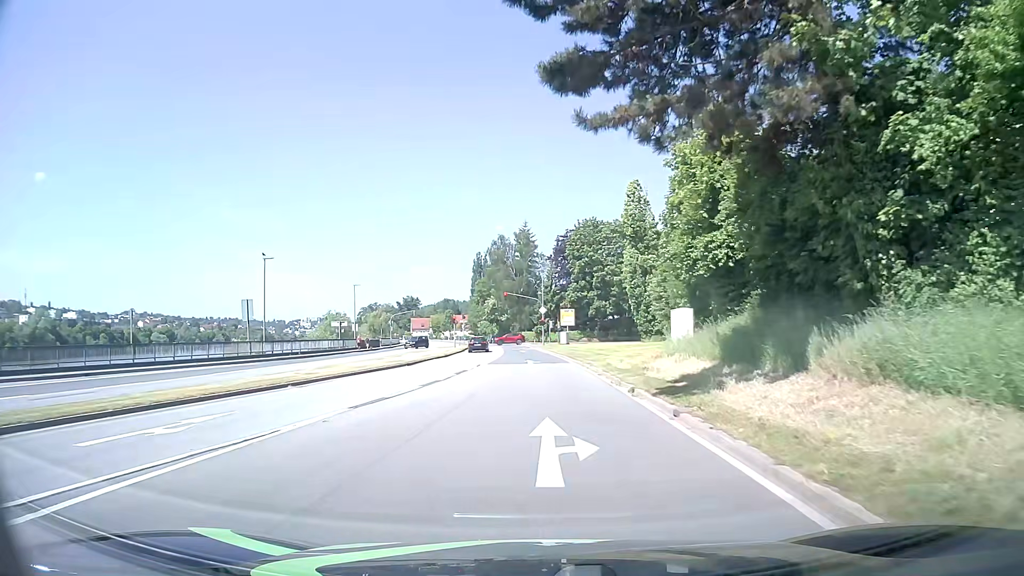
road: primary_link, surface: asphalt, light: Day
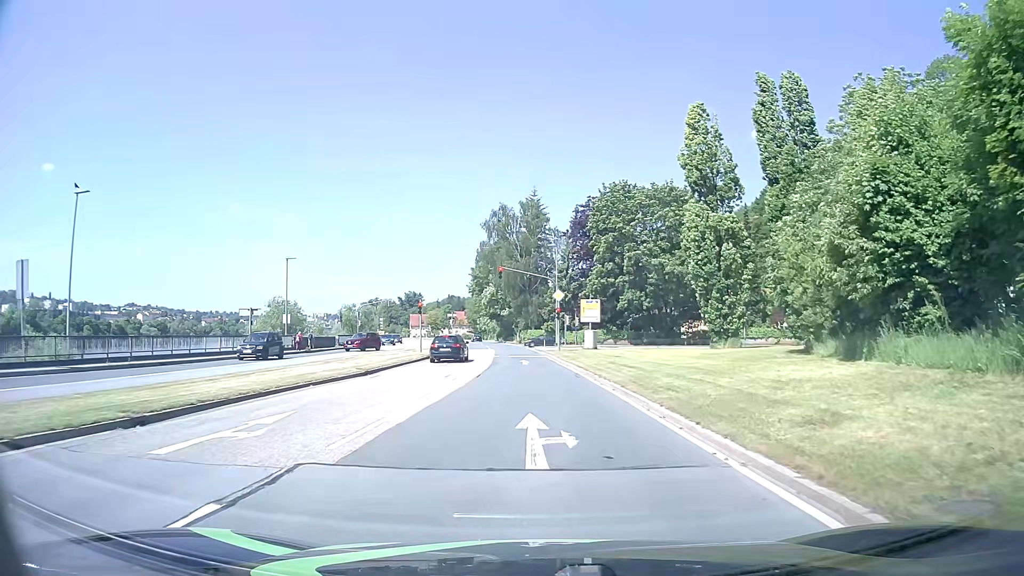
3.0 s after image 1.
(-0.3, +25.5) m; -1°
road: primary
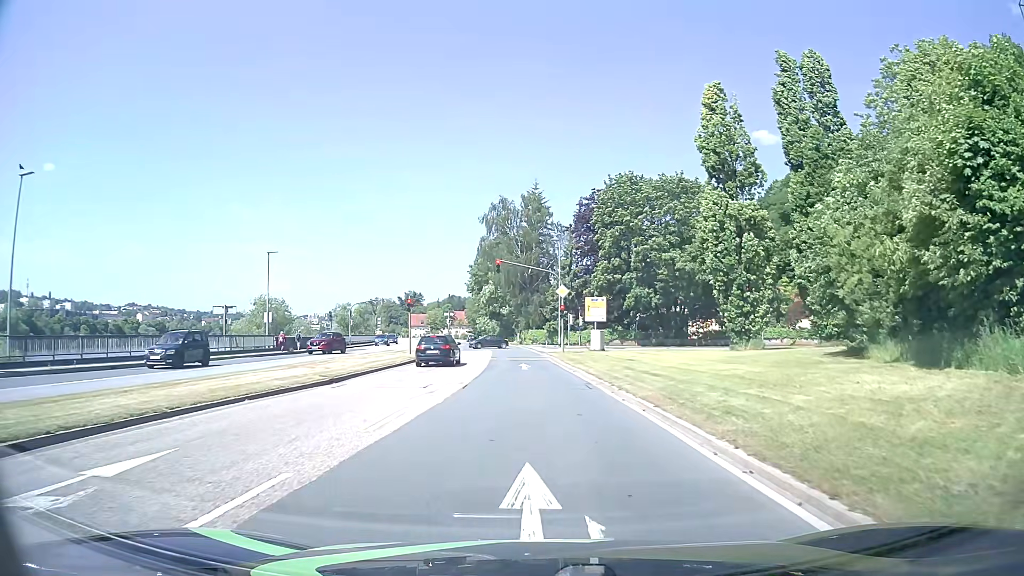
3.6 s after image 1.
(0.0, +4.5) m; 0°
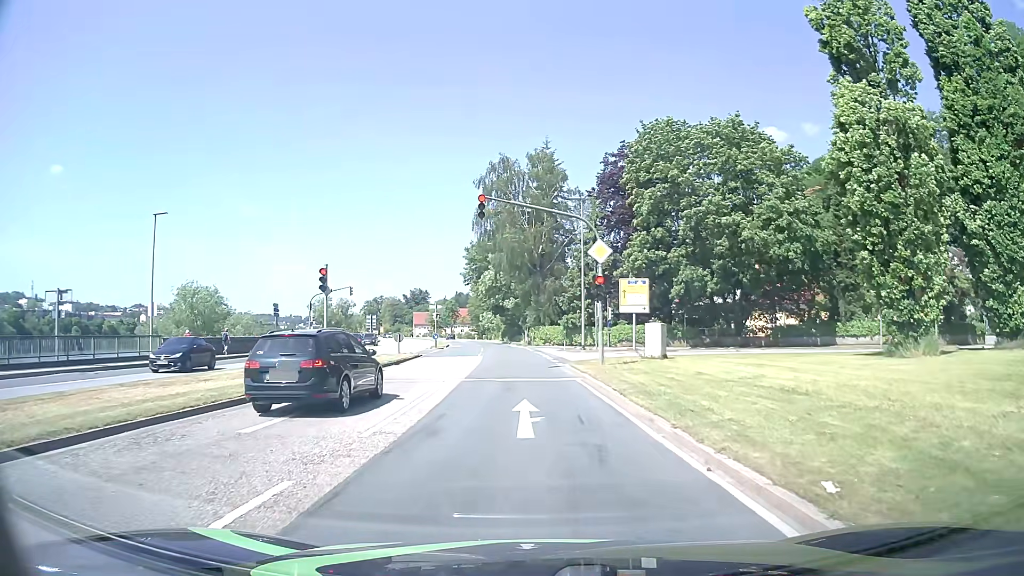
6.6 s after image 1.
(-0.1, +18.5) m; -1°
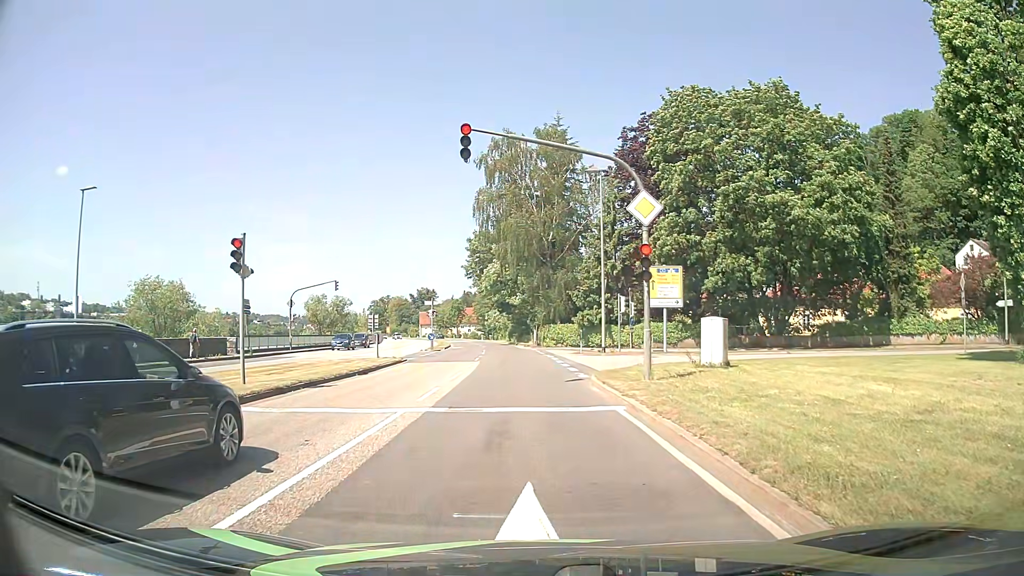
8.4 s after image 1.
(-0.1, +7.5) m; 0°
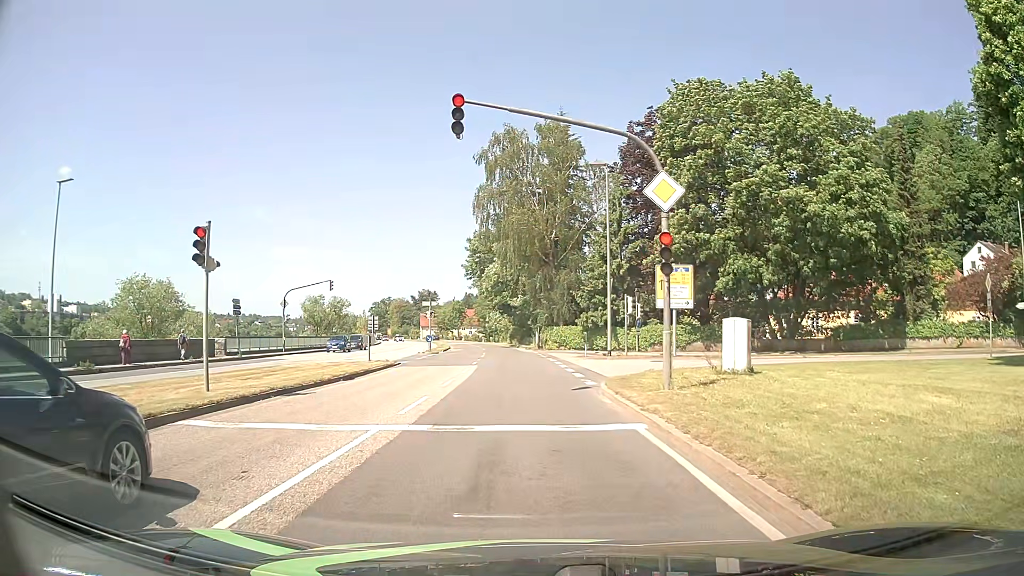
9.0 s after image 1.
(0.0, +2.0) m; -1°
(0, +10) (0, +20) (0, +30) (-1, +40) (-1, +50) (-2, +60) (-3, +70) (-4, +80) (-5, +90) (-6, +100) m
